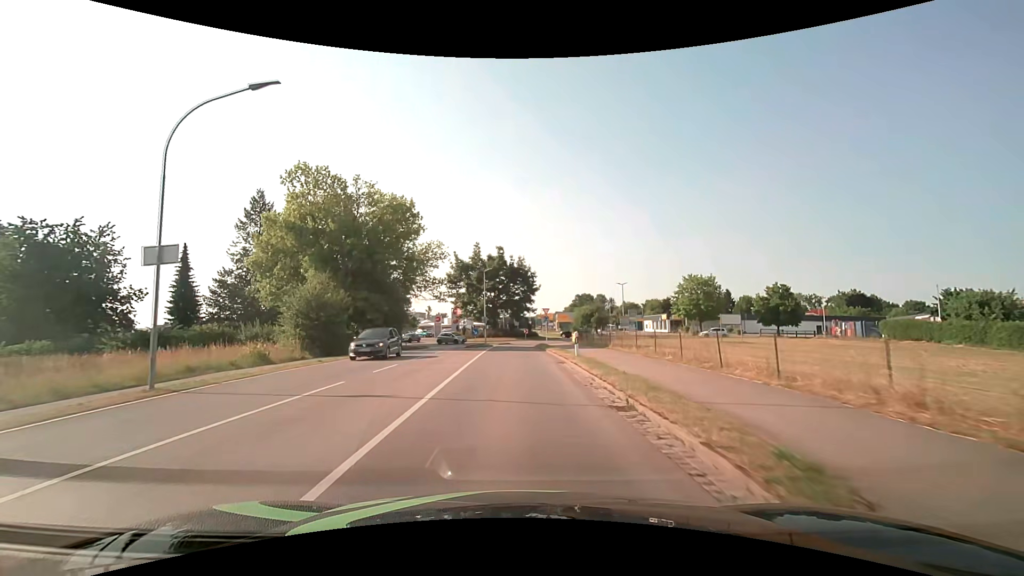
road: secondary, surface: asphalt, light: Day
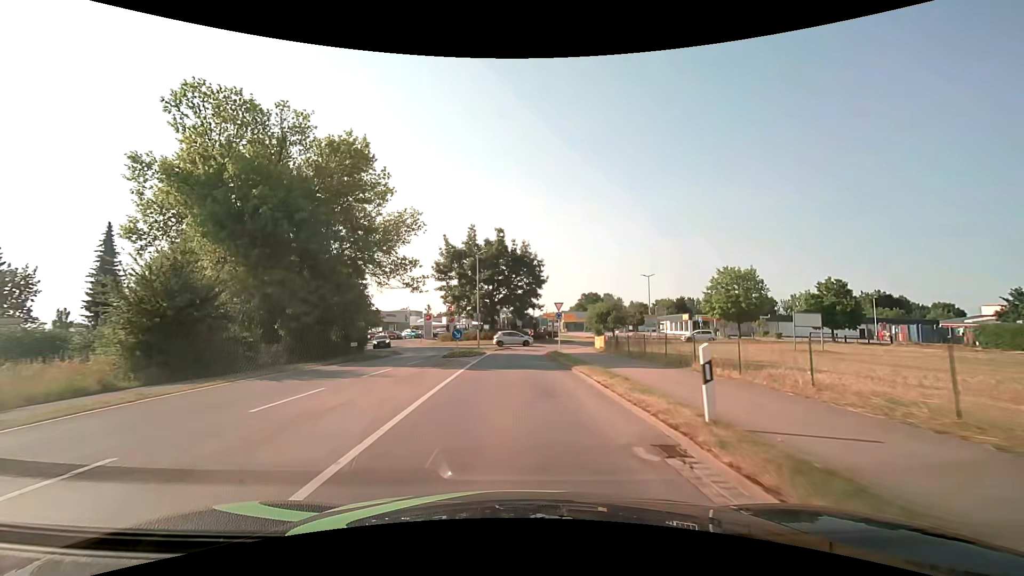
(0.0, +13.2) m; 0°
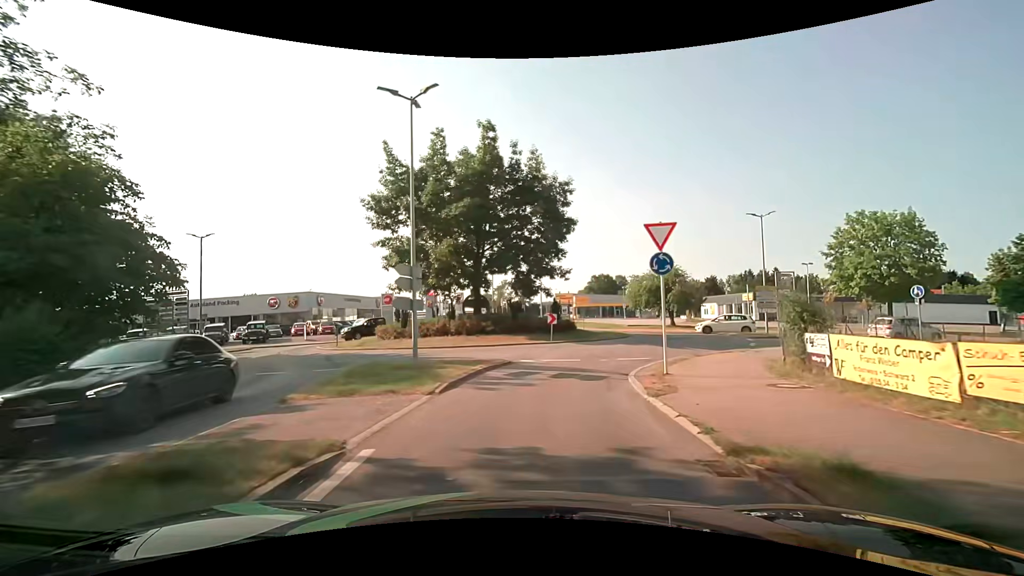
(-0.3, +27.3) m; 0°
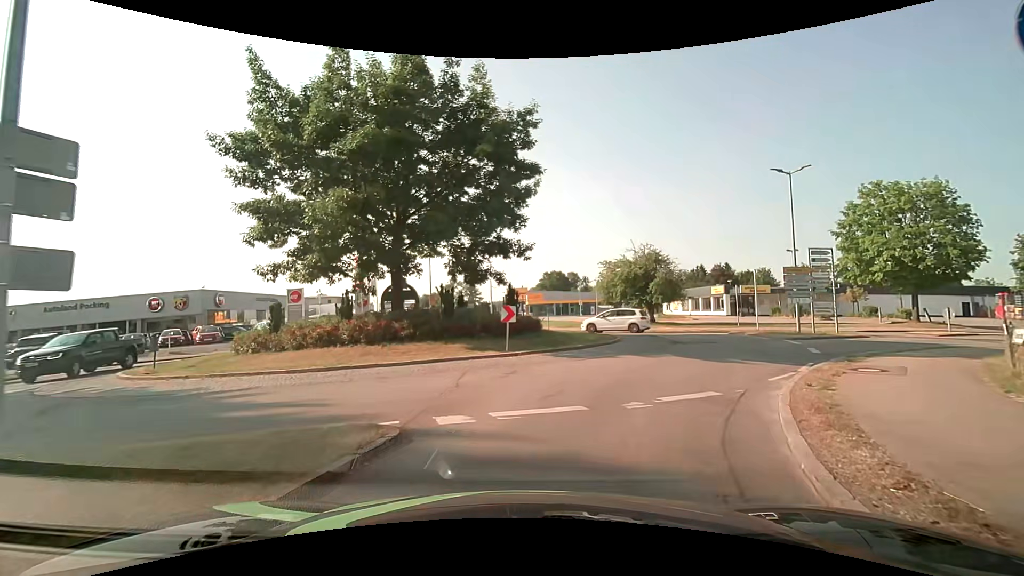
(+0.2, +10.0) m; +5°
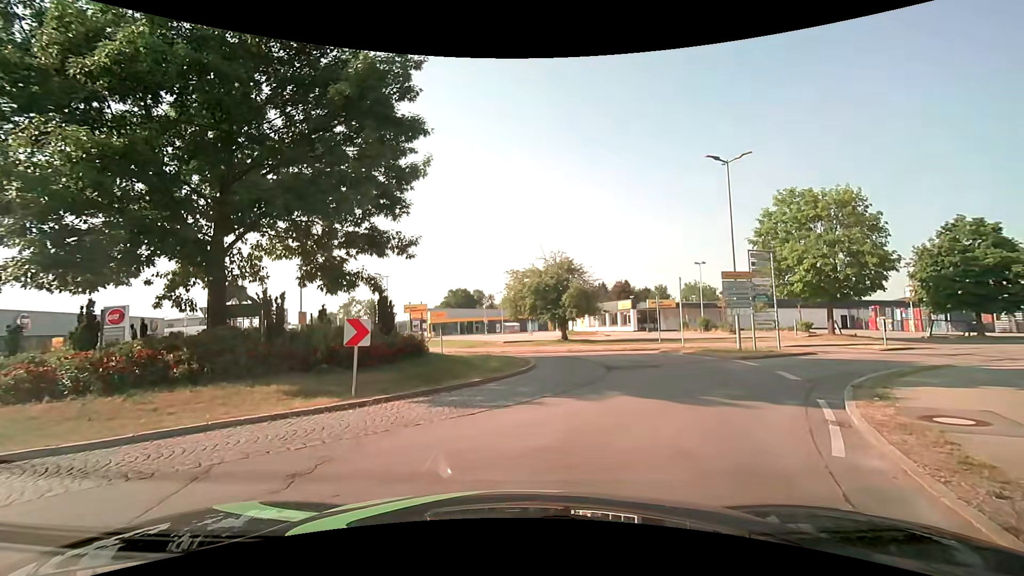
(+0.5, +5.7) m; +10°
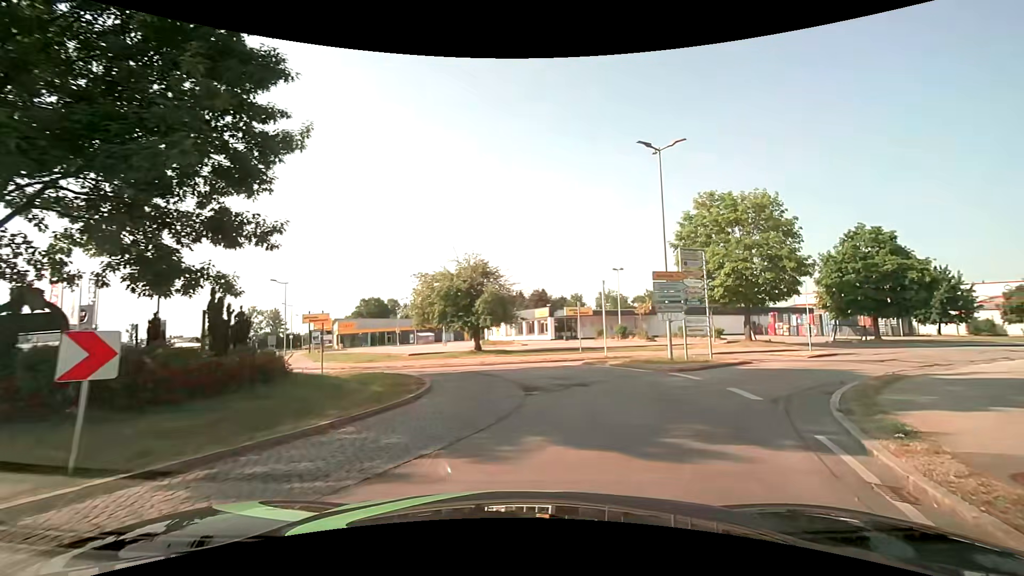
(+0.3, +3.8) m; +11°
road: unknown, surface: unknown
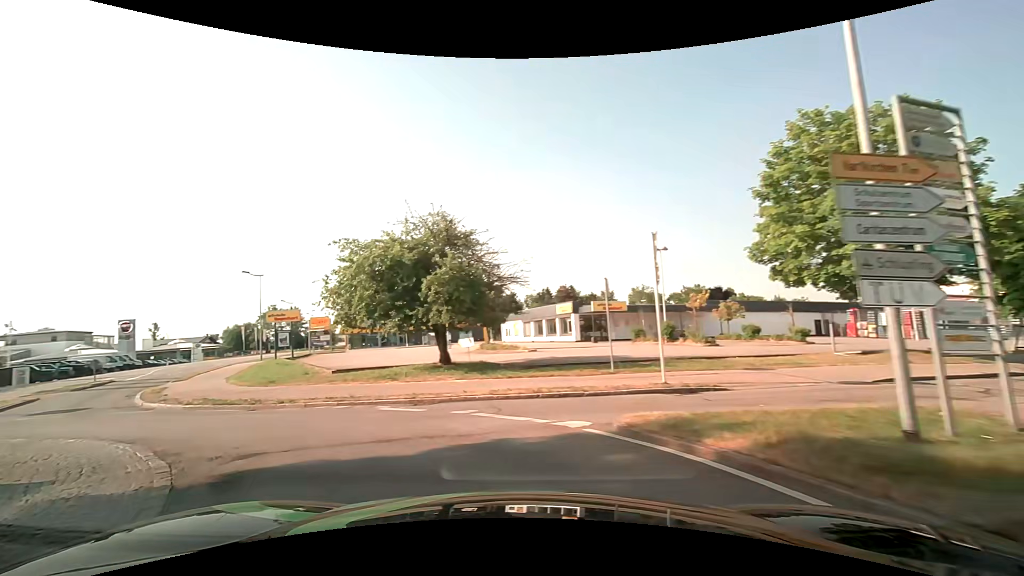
(+1.5, +12.8) m; -4°
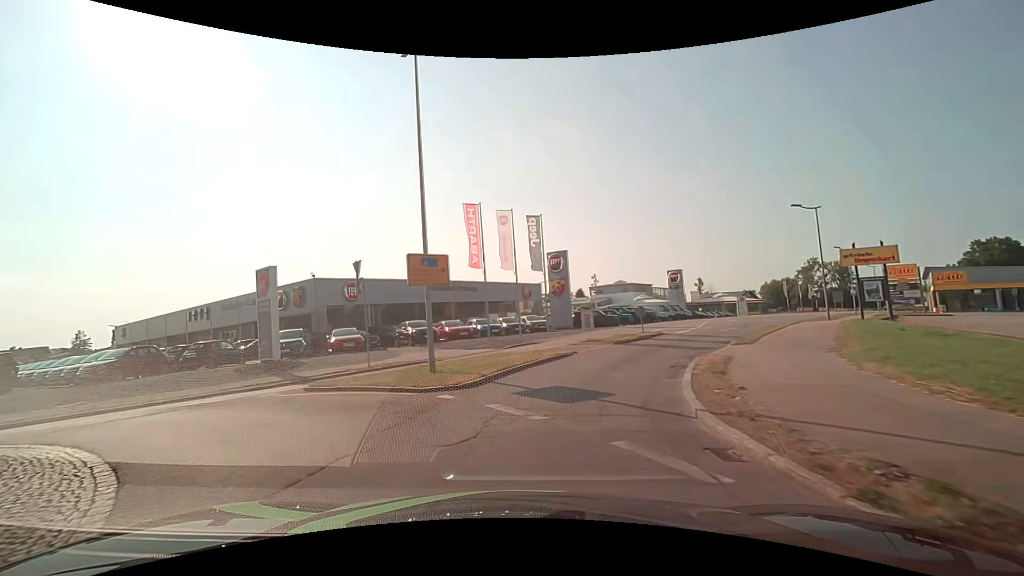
(-6.9, +12.2) m; -56°
(0, +10) (+4, +19) (+9, +28) (+15, +36) (+21, +44) (+26, +53) (+32, +61) (+38, +69) (+44, +77) (+50, +85) m
